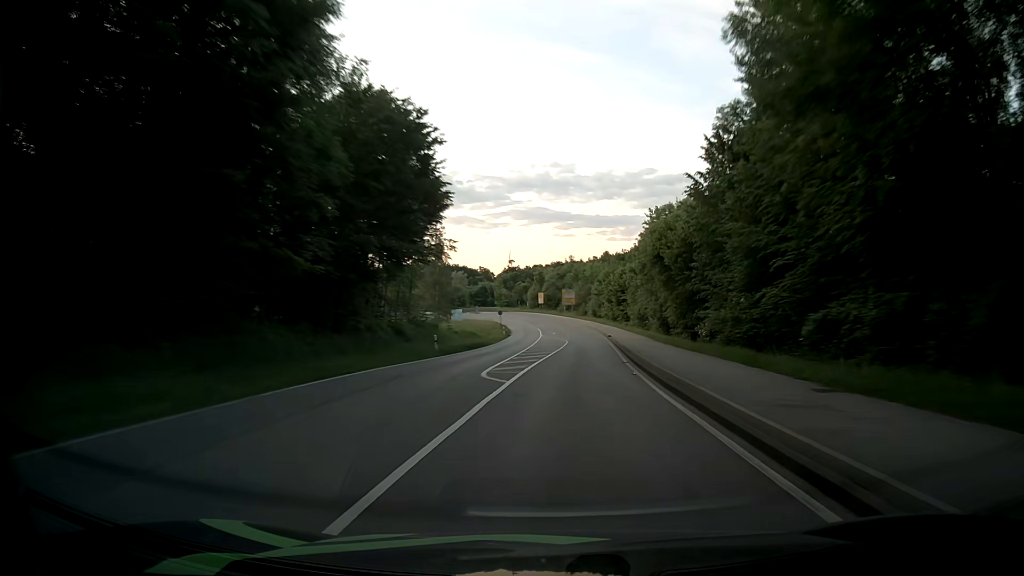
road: secondary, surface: asphalt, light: Day
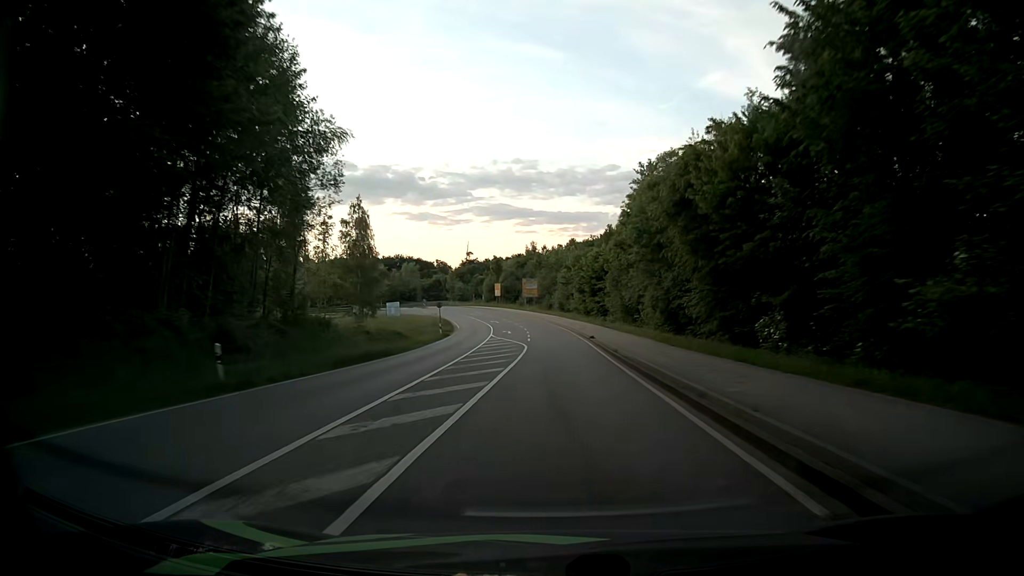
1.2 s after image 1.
(+0.7, +20.8) m; +3°
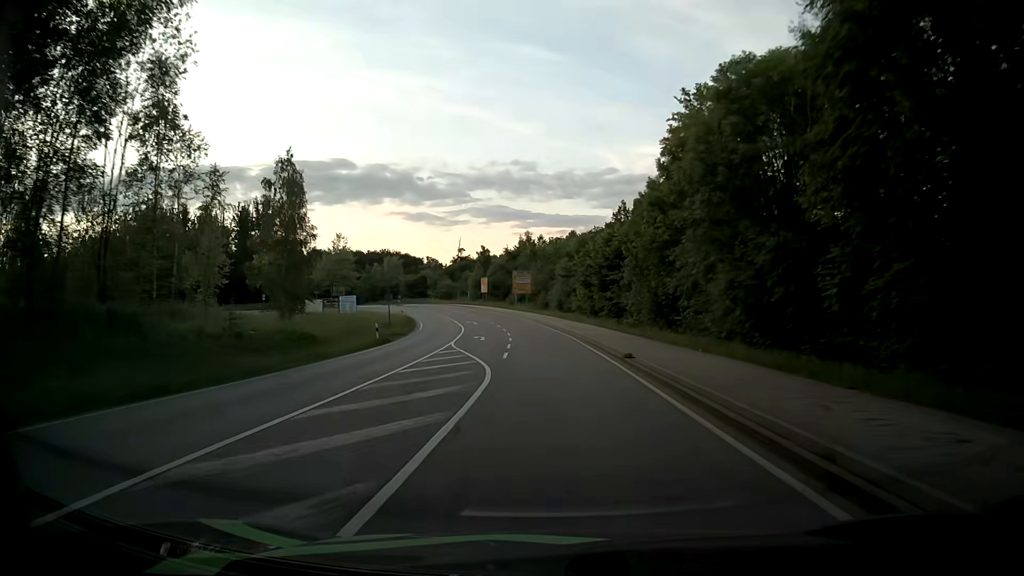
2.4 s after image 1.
(+0.2, +19.6) m; +1°
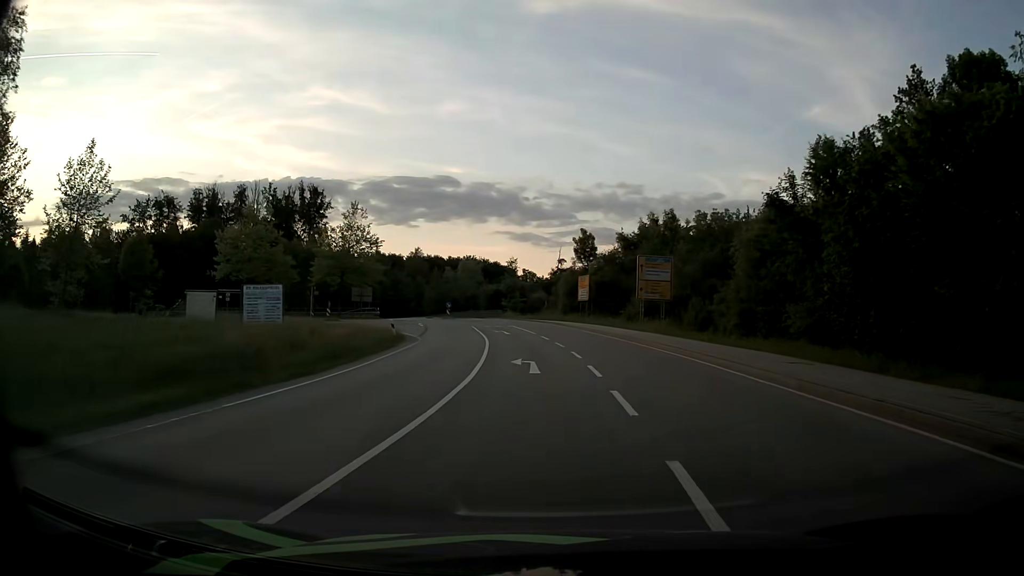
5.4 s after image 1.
(-3.3, +42.6) m; -9°
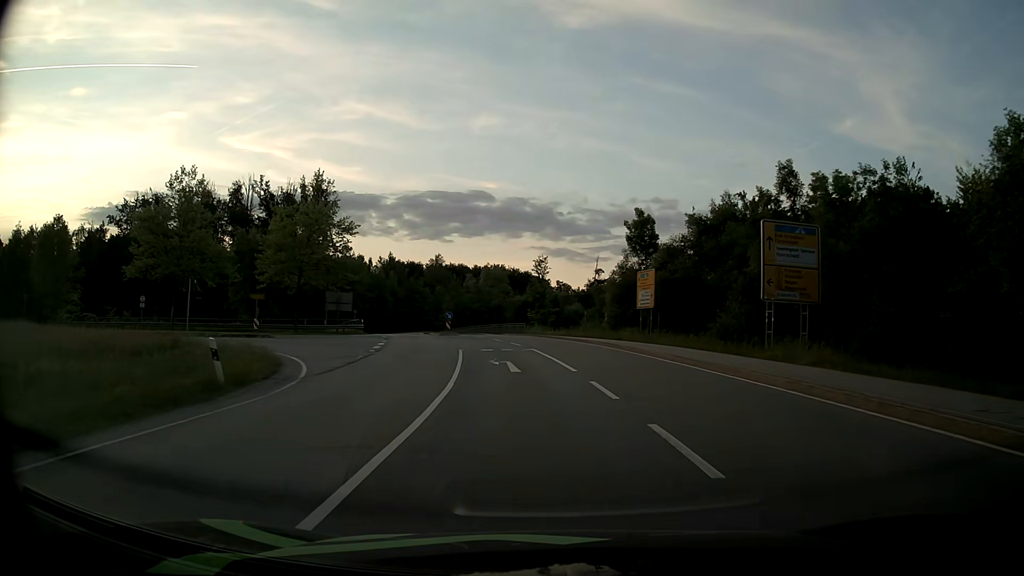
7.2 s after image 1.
(-0.5, +21.3) m; -3°
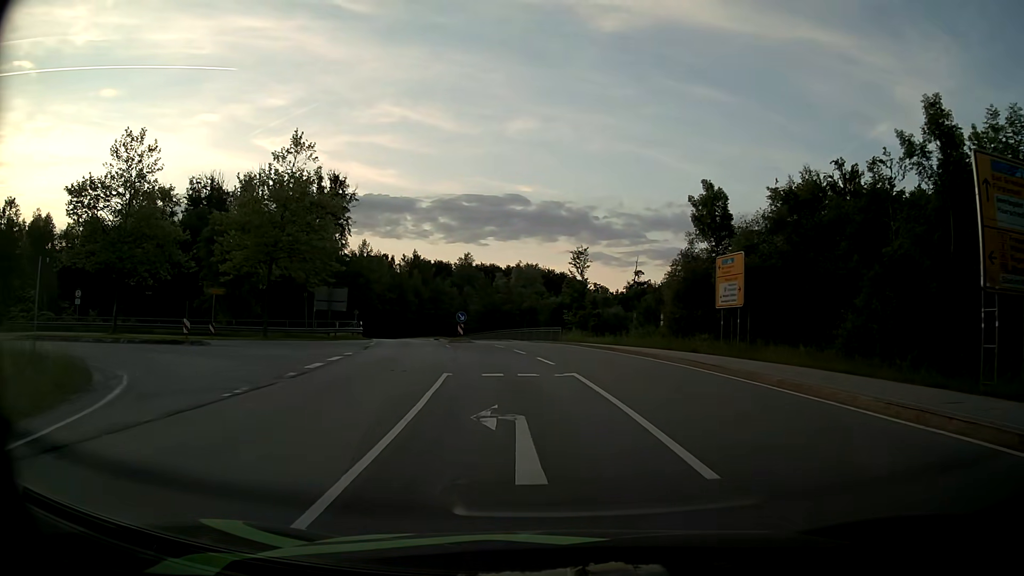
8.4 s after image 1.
(-0.3, +11.8) m; -3°
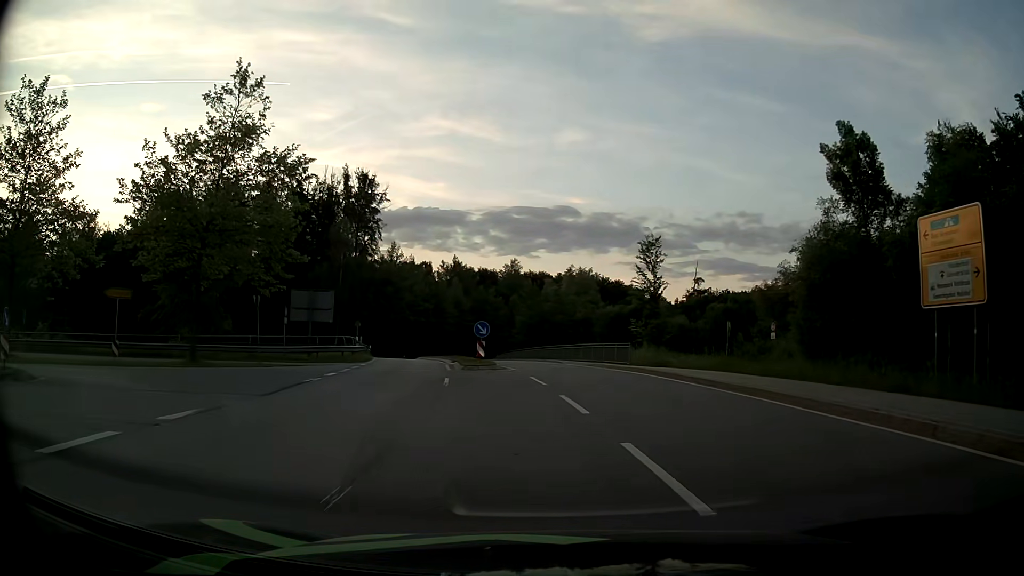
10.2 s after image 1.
(-0.4, +14.0) m; -4°
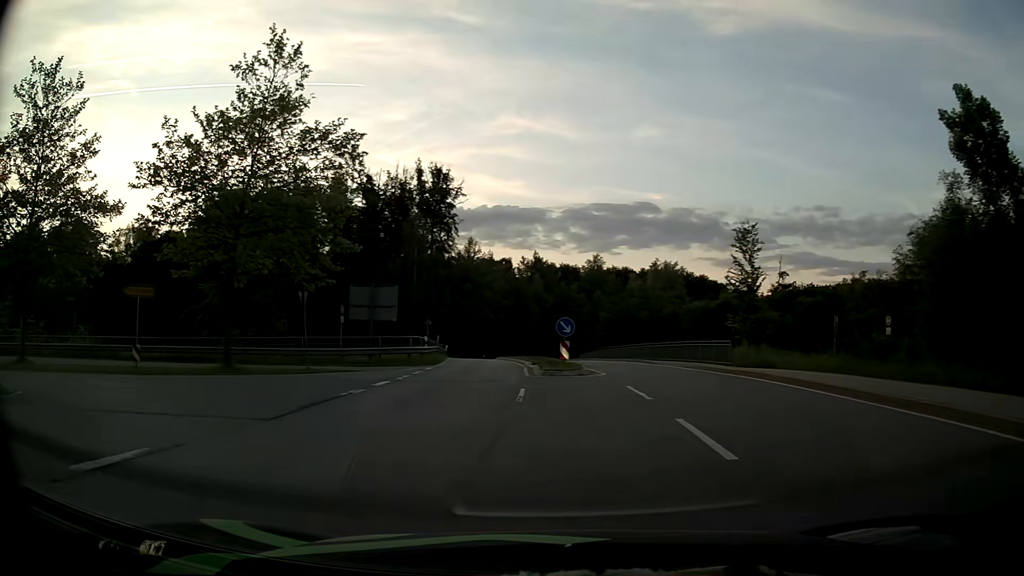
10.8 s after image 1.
(-0.2, +3.9) m; -6°
(-3, +9) (-11, +14) (-21, +14) (-30, +10) (-39, +6) (-48, +1) (-57, -4) (-66, -8) (-76, -9) (-86, -8) m
